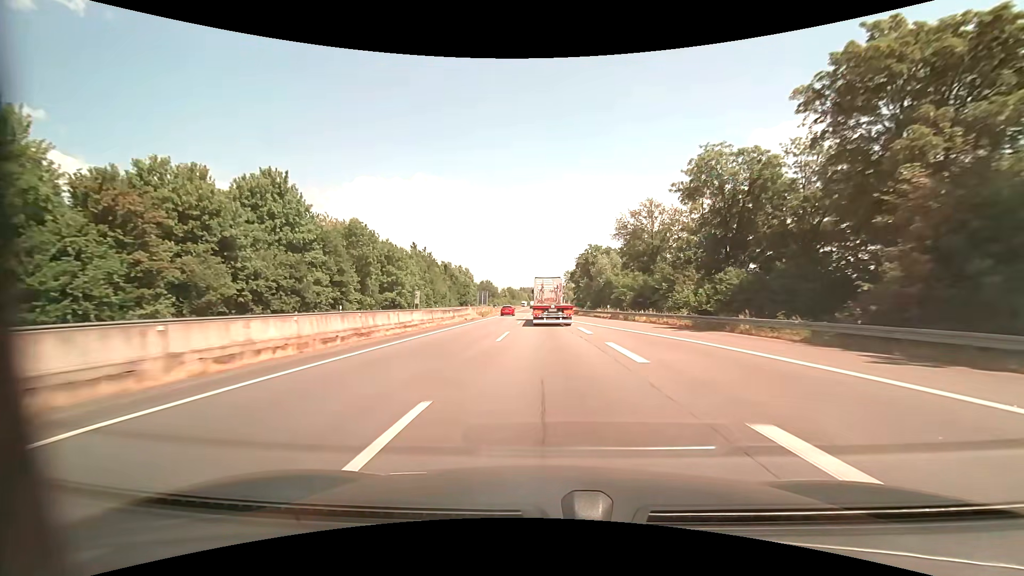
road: motorway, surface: asphalt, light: Day
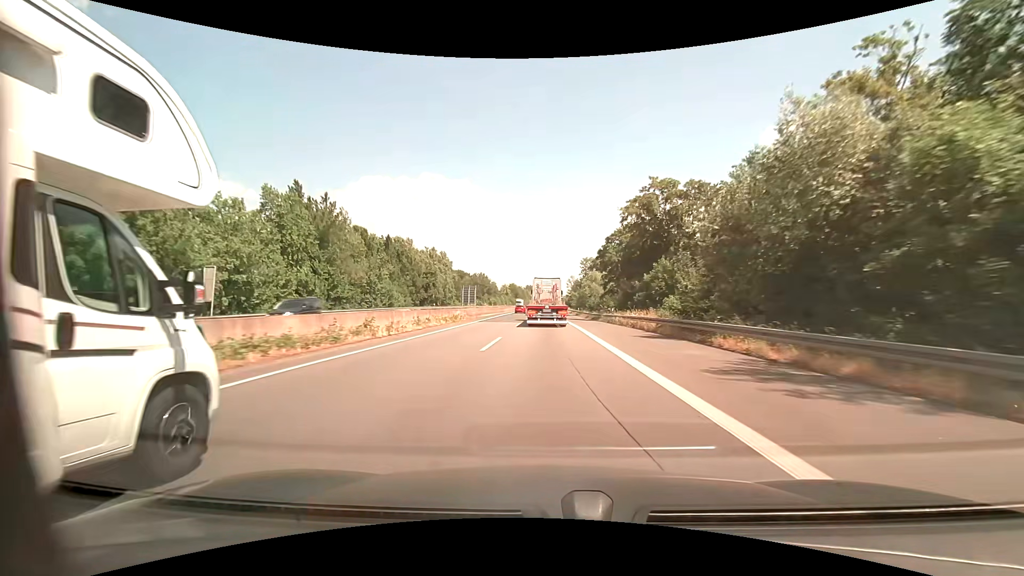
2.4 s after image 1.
(-0.3, +57.4) m; -1°
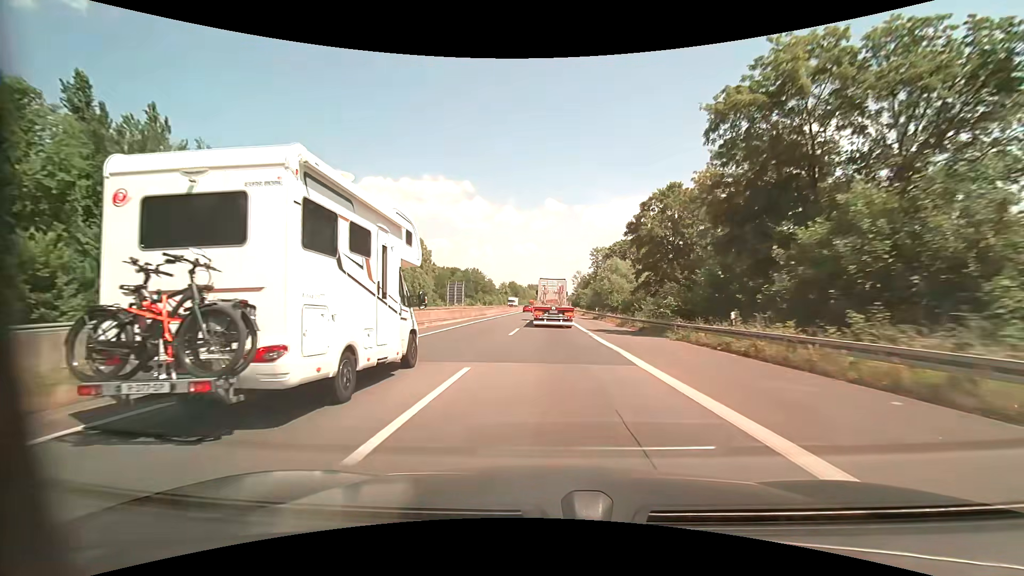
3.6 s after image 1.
(-0.2, +28.2) m; 0°
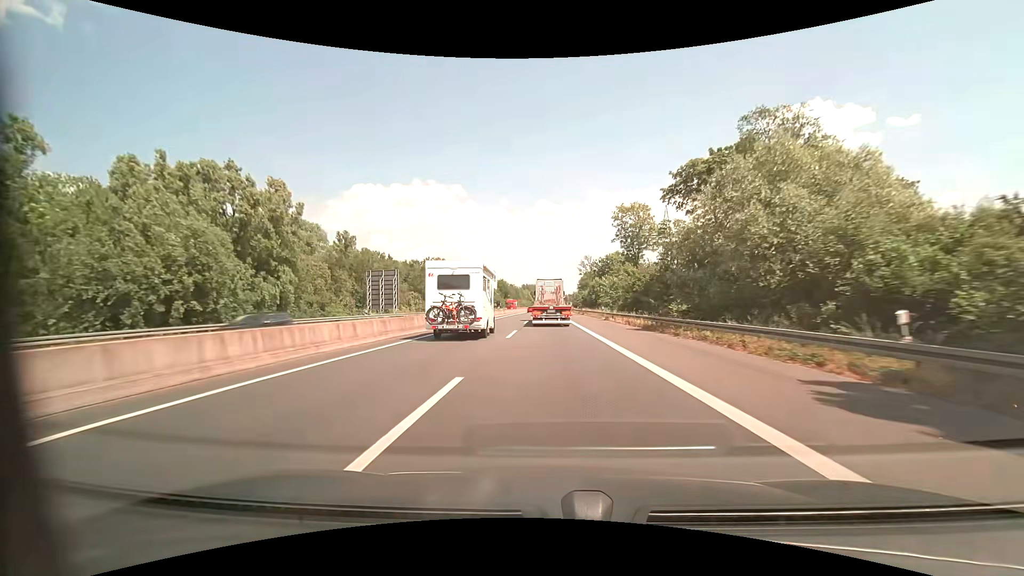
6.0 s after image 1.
(0.0, +56.1) m; 0°
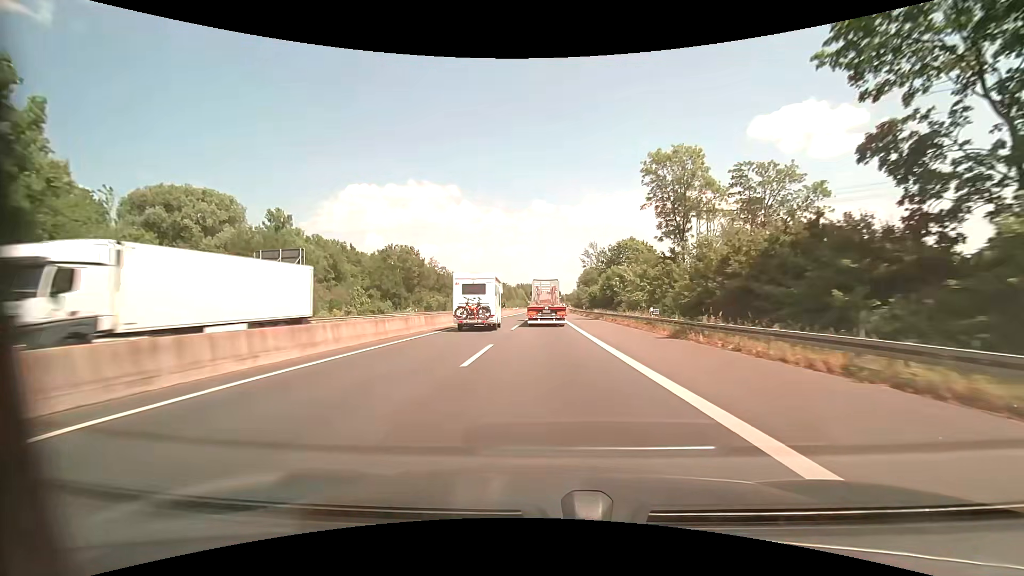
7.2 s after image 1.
(+0.1, +28.0) m; +1°
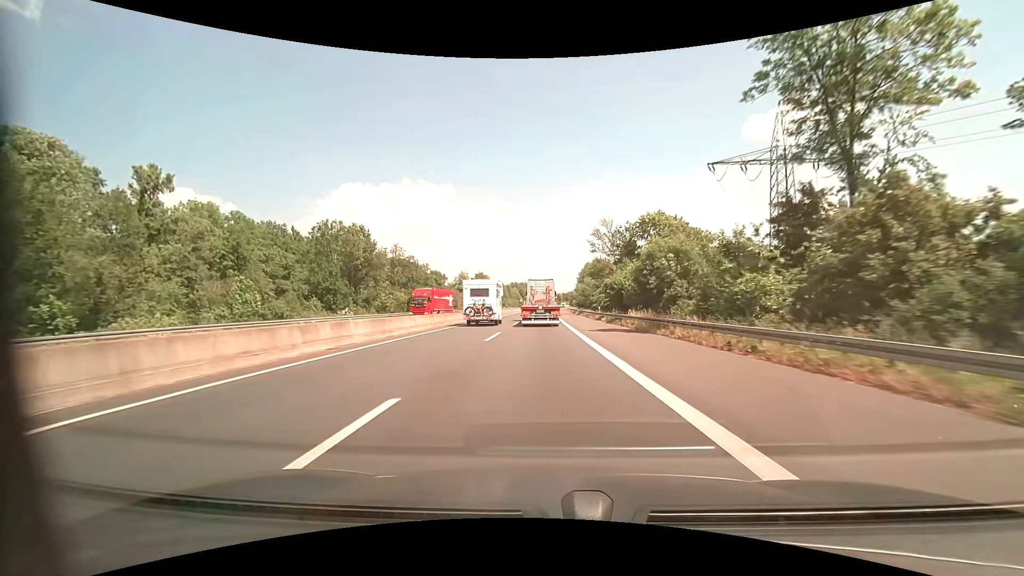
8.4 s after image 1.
(0.0, +28.4) m; 0°
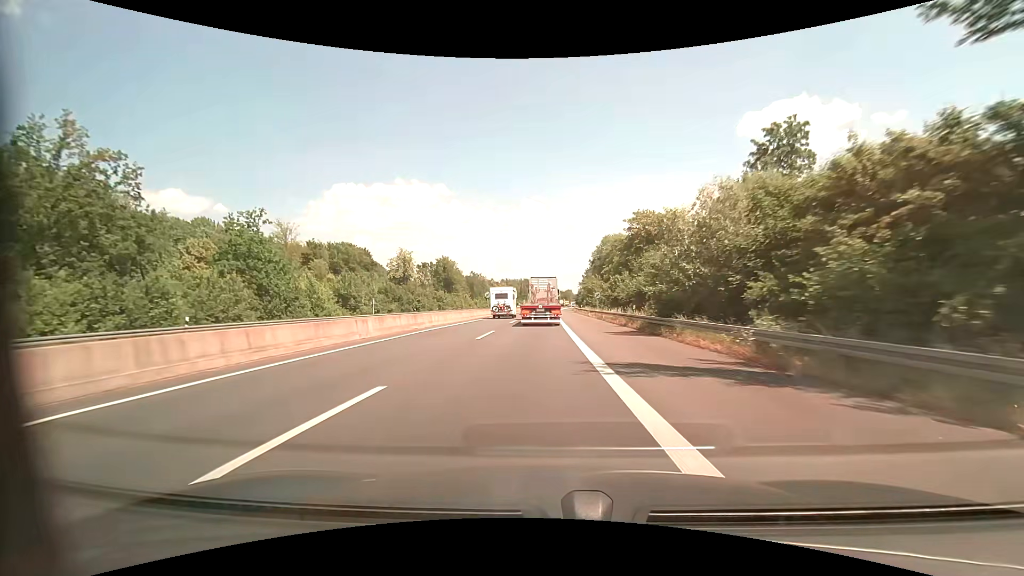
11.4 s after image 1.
(+0.5, +71.4) m; +1°
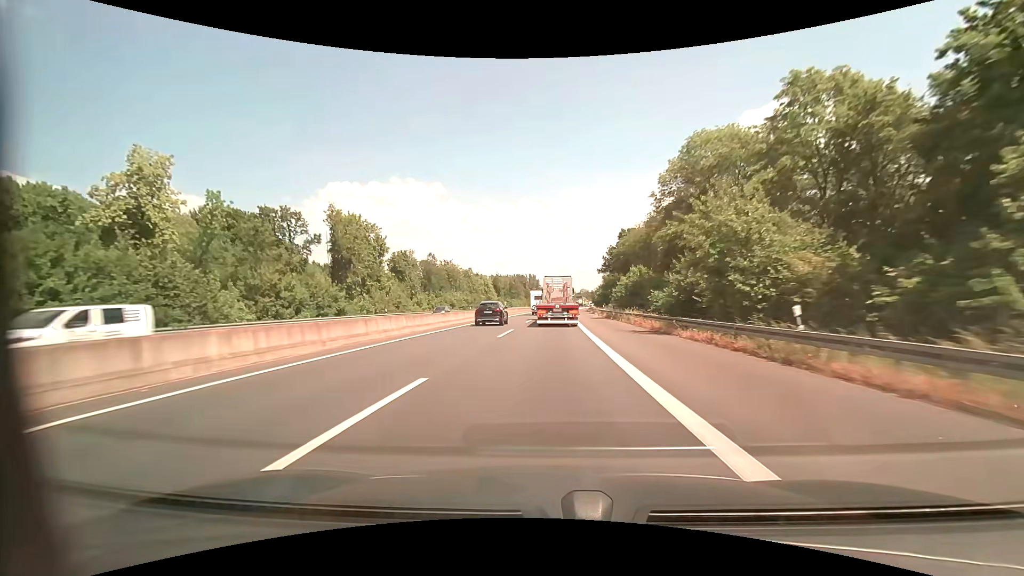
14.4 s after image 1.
(0.0, +71.0) m; 0°
(0, +10) (0, +20) (0, +30) (0, +40) (0, +50) (+1, +60) (+1, +70) (+2, +80) (+2, +90) (+3, +100) m
